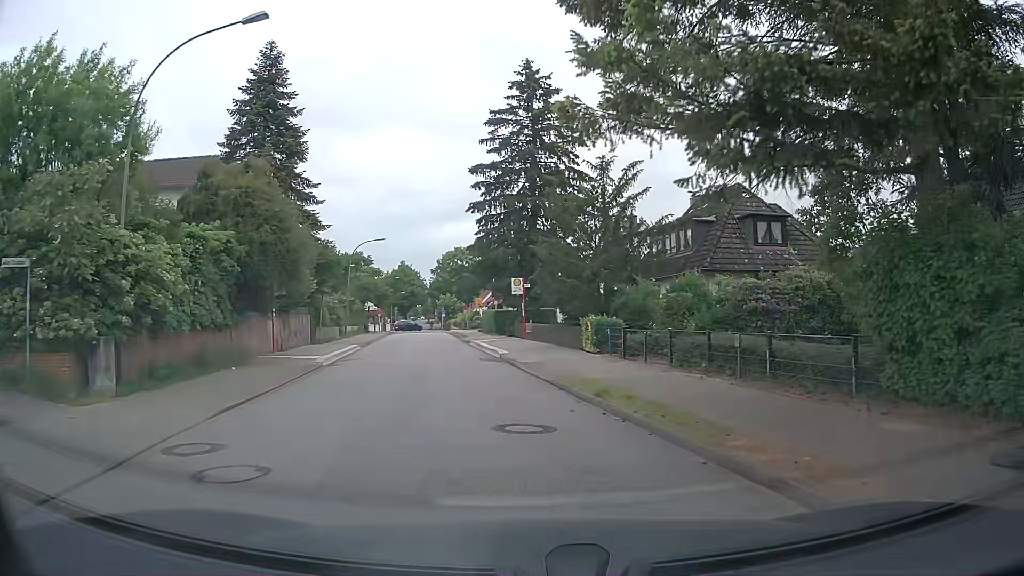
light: Day
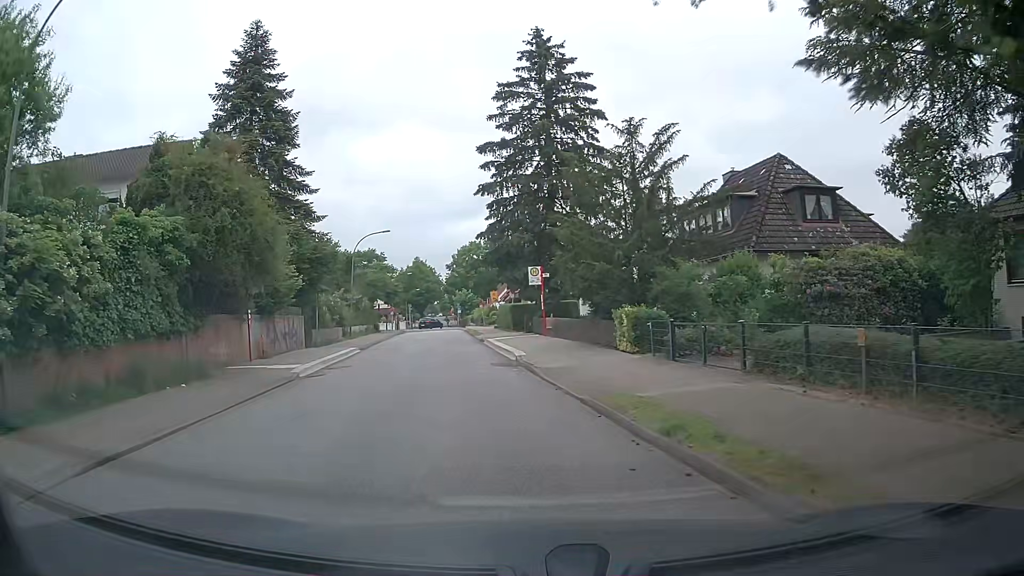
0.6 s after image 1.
(0.0, +4.2) m; -2°
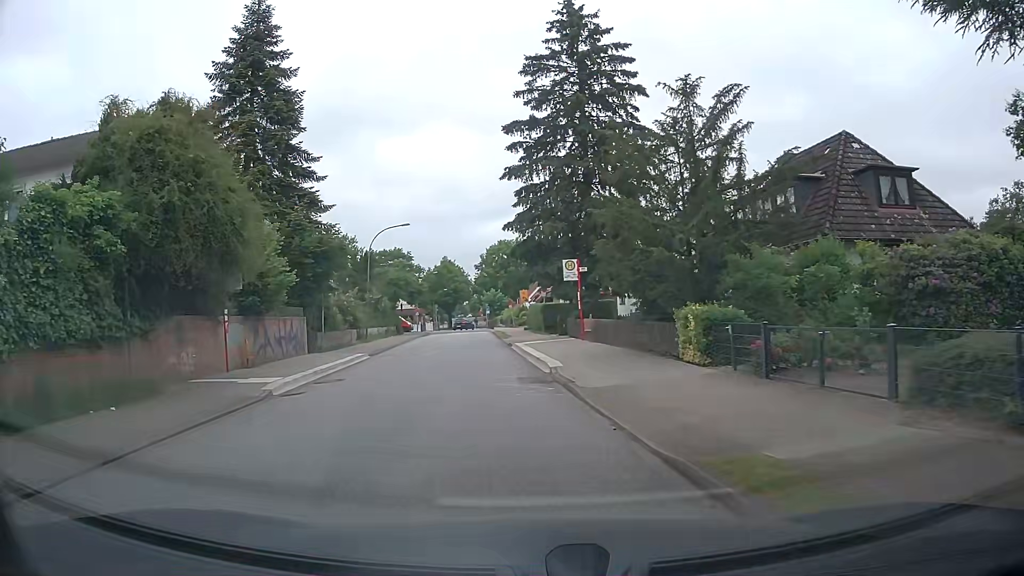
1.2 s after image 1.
(-0.1, +4.2) m; -3°
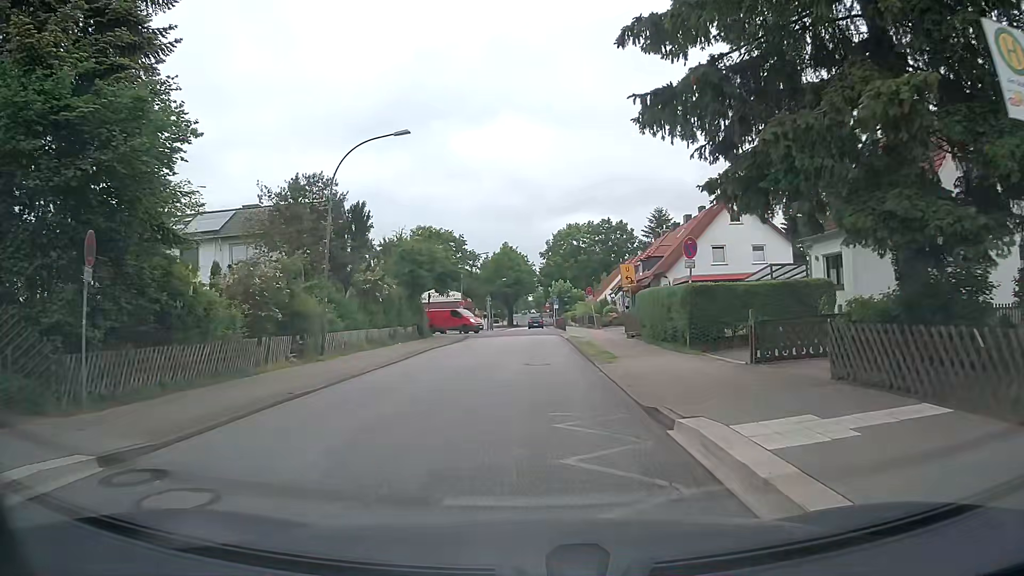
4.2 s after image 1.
(-1.5, +22.4) m; -5°
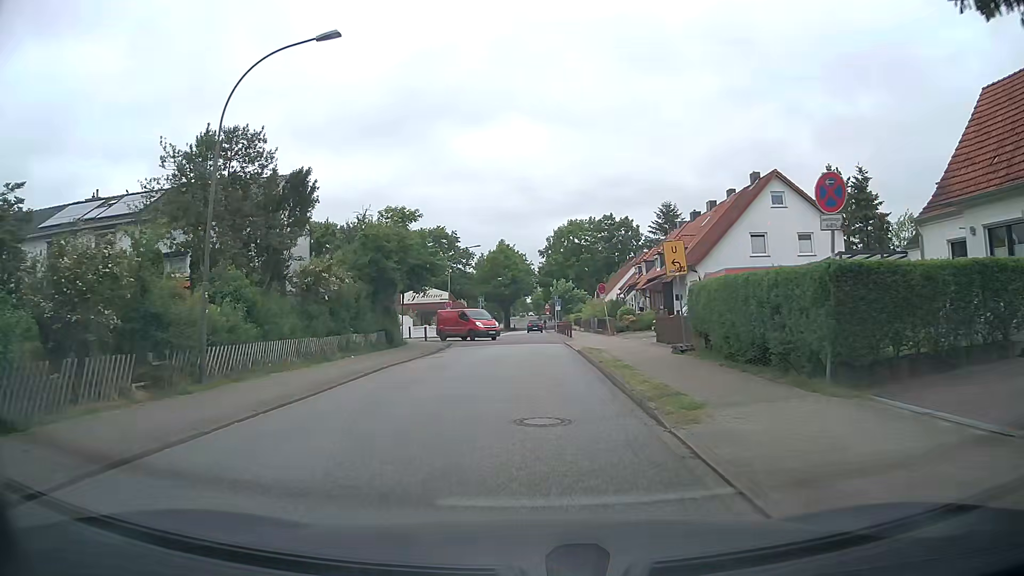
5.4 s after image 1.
(0.0, +8.9) m; 0°
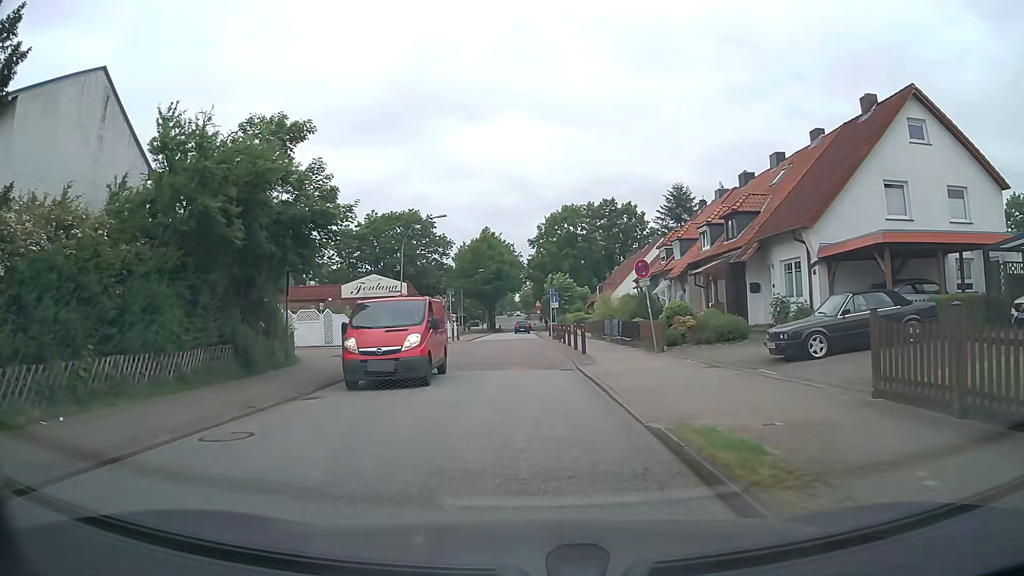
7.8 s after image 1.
(+0.3, +16.6) m; +2°
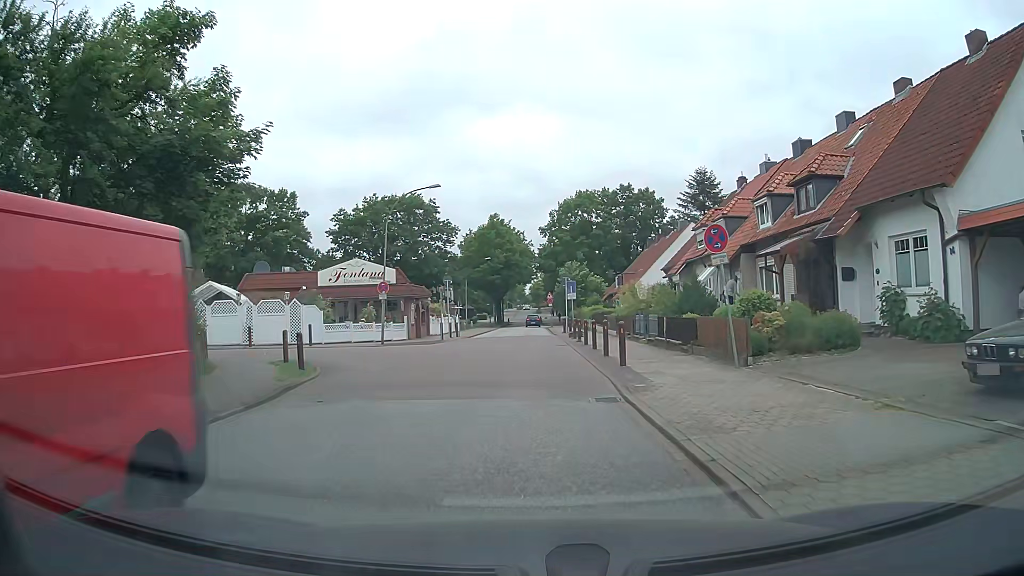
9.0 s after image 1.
(-0.1, +7.4) m; -1°
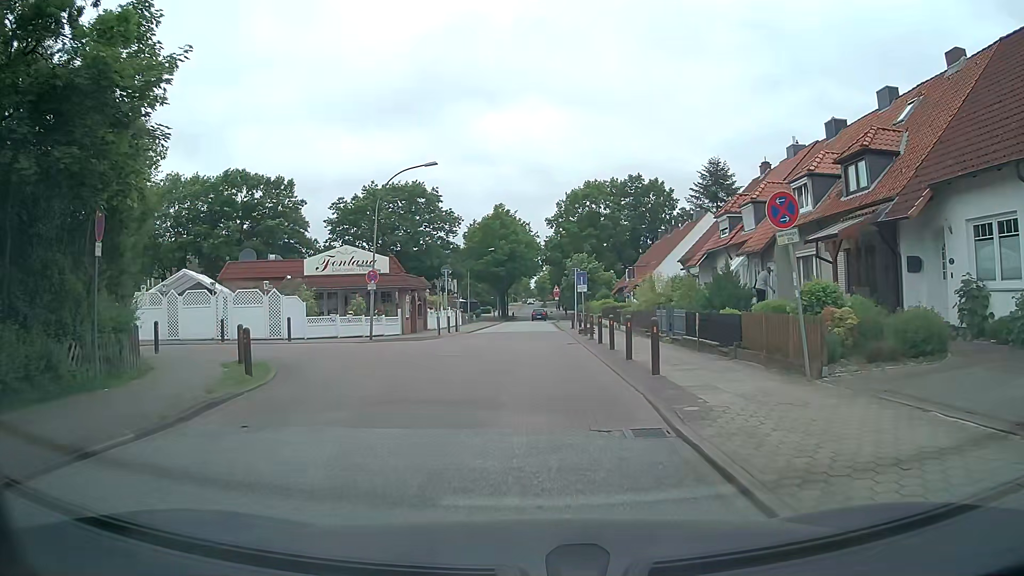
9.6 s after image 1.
(0.0, +3.4) m; -1°
